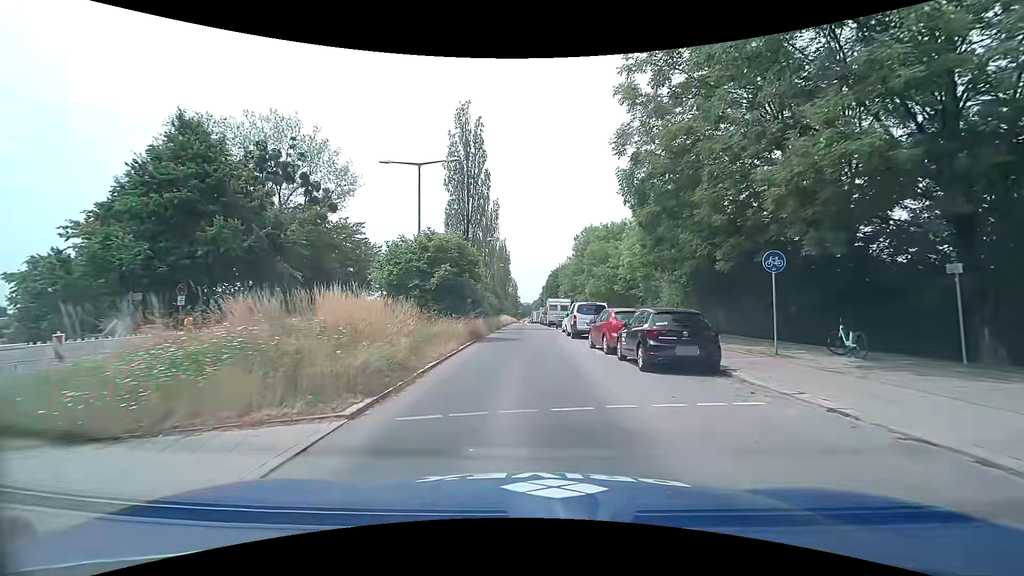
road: secondary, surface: asphalt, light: Day
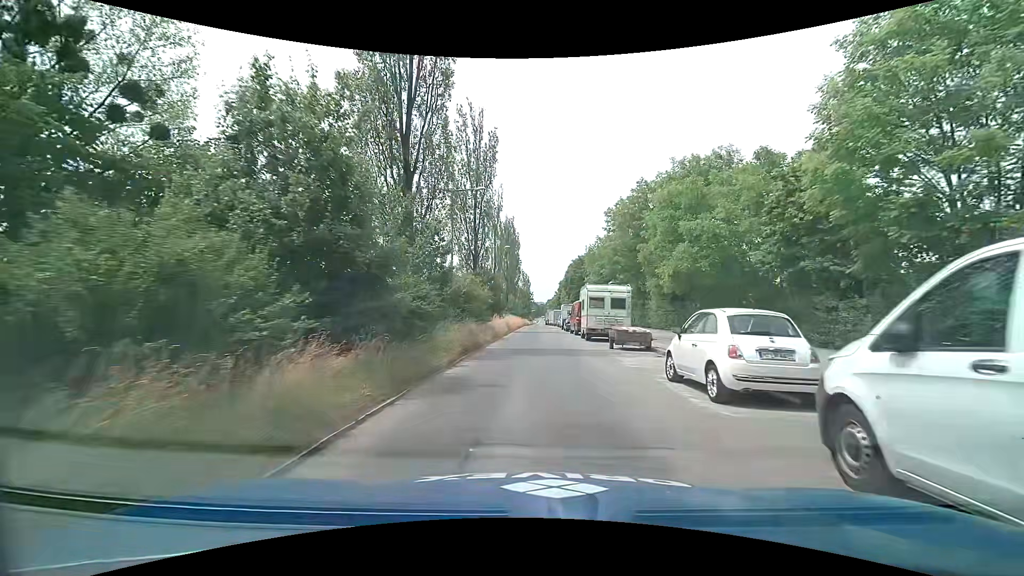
(-0.4, +25.0) m; -1°
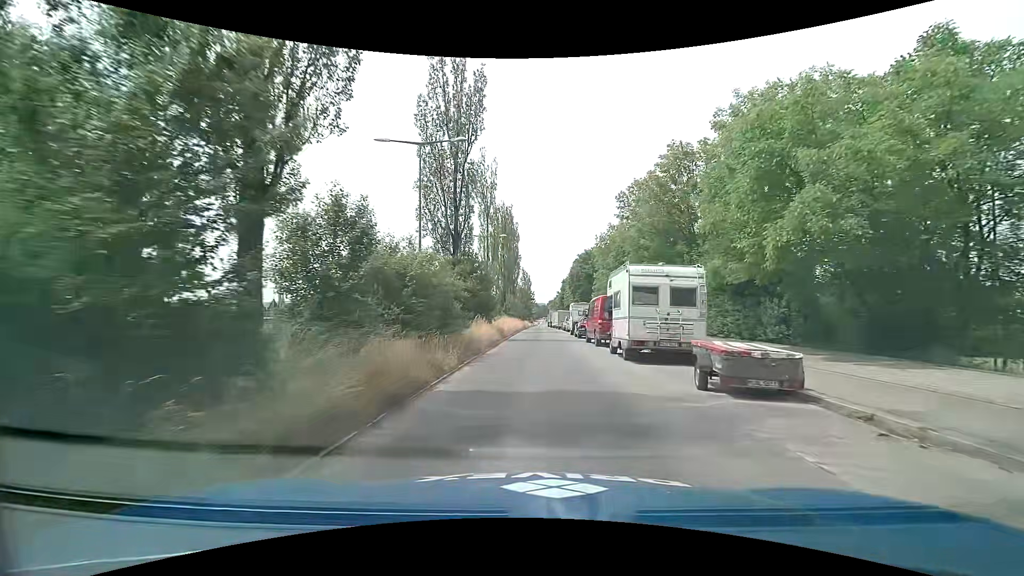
(-0.1, +10.7) m; -1°
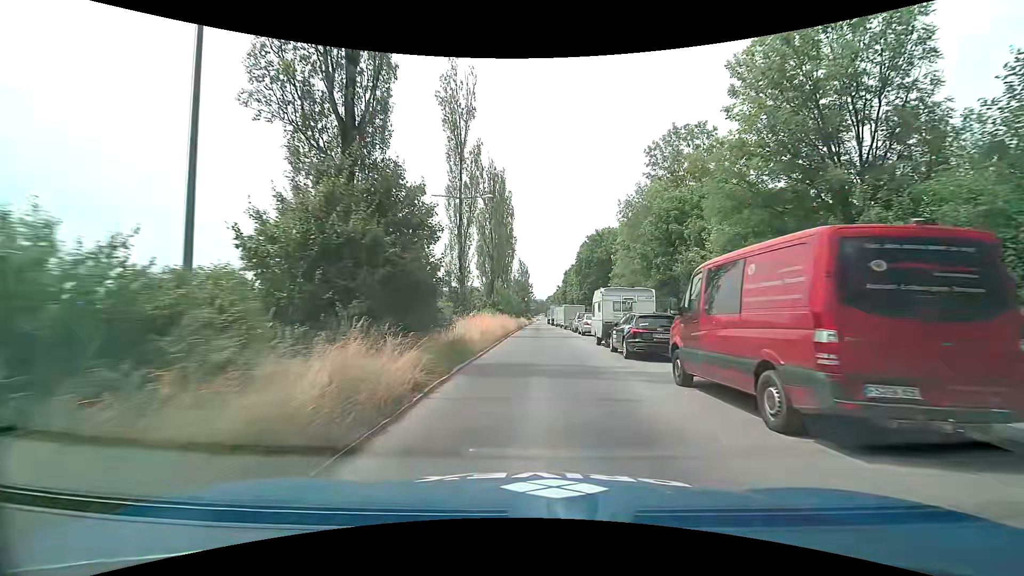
(+0.1, +17.3) m; +1°
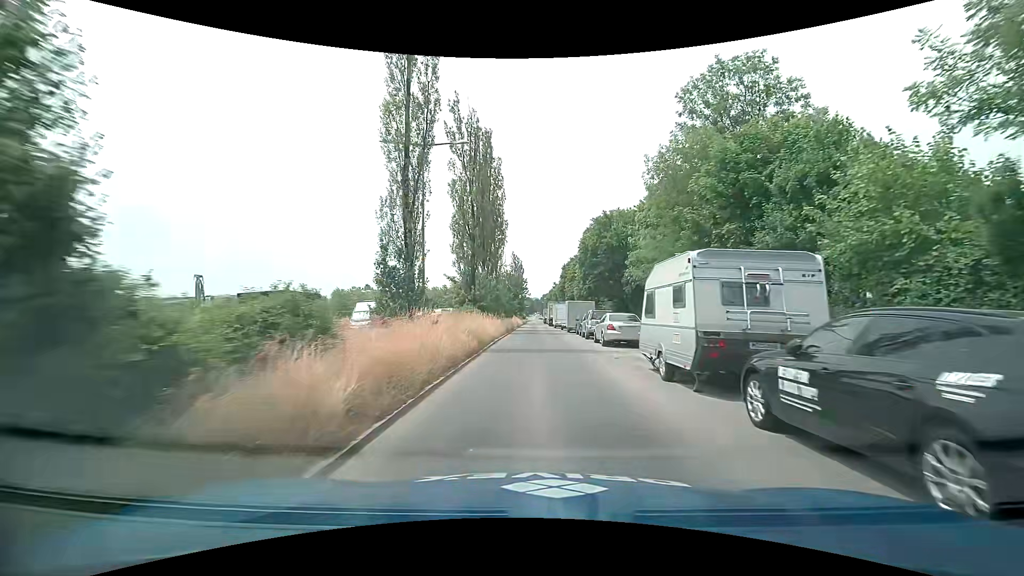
(0.0, +12.3) m; 0°
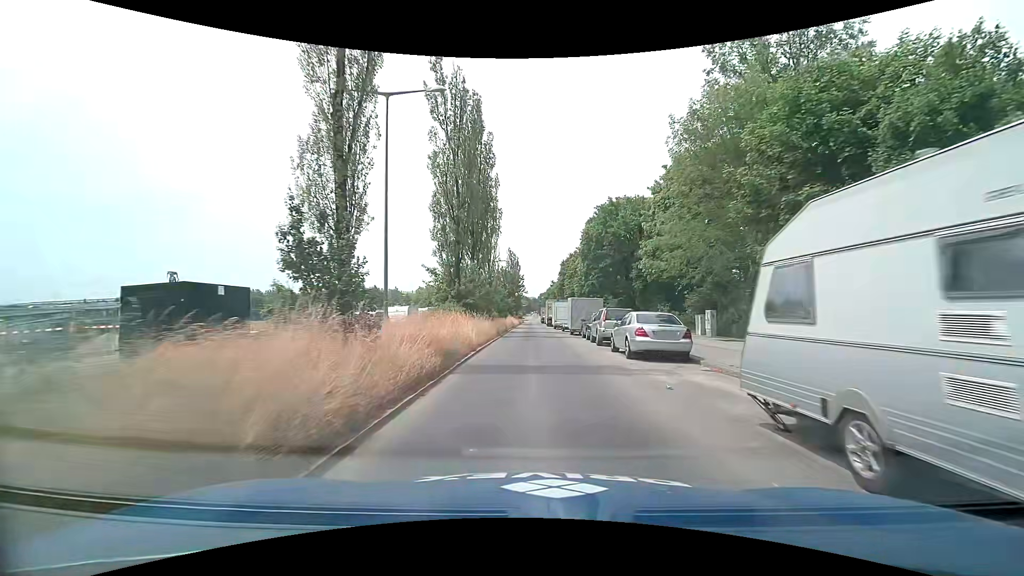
(0.0, +6.4) m; +1°
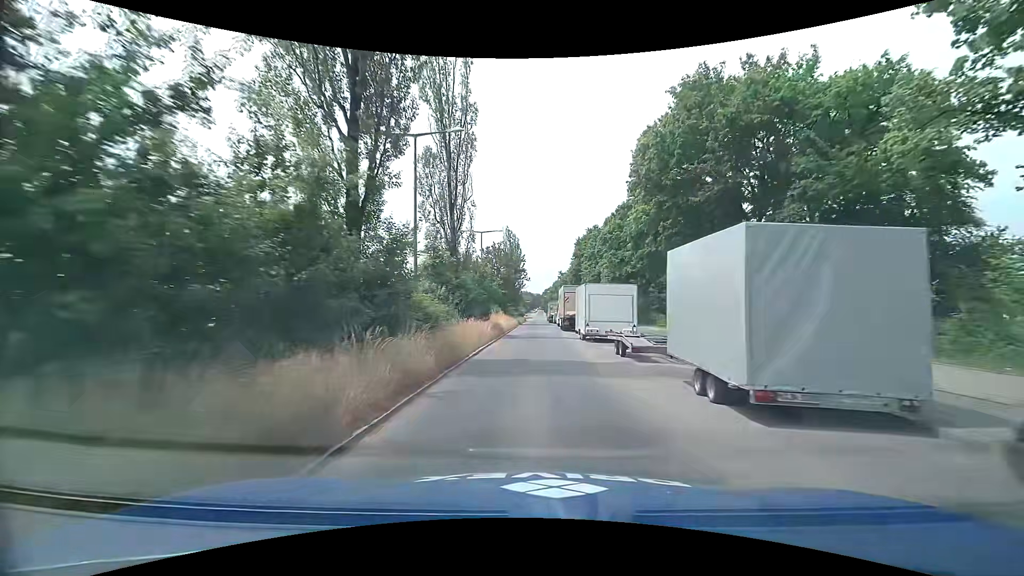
(-0.2, +27.0) m; 0°
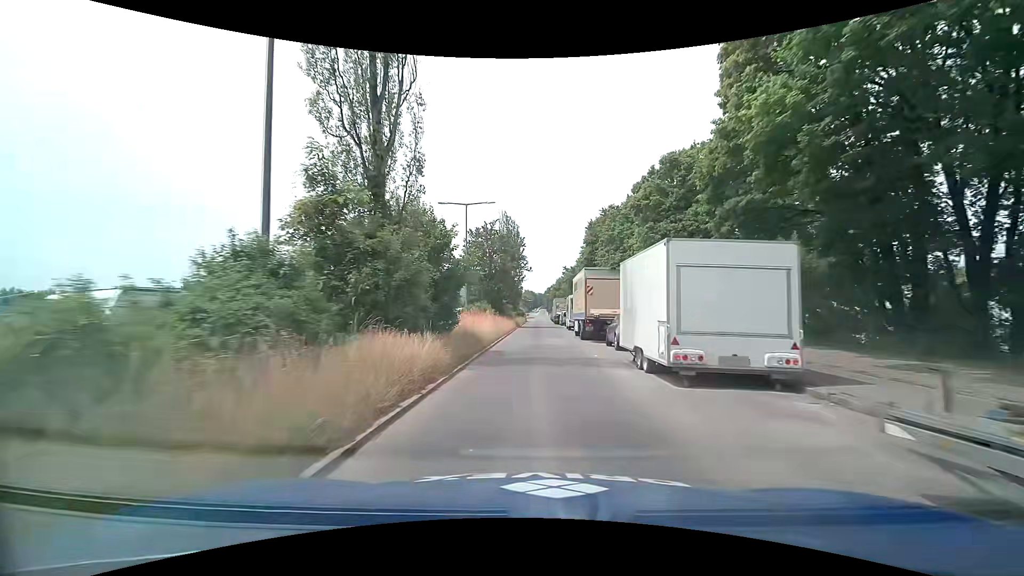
(-0.2, +14.2) m; -1°
(0, +10) (0, +20) (0, +30) (0, +40) (0, +50) (0, +60) (0, +70) (+1, +80) (+1, +90) (+1, +100) m
